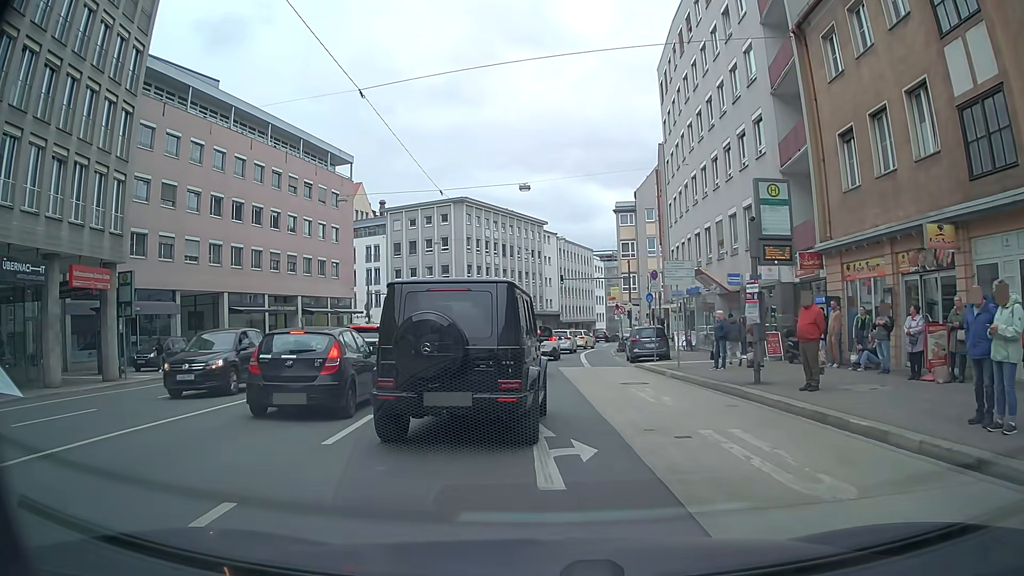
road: tertiary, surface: asphalt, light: Day
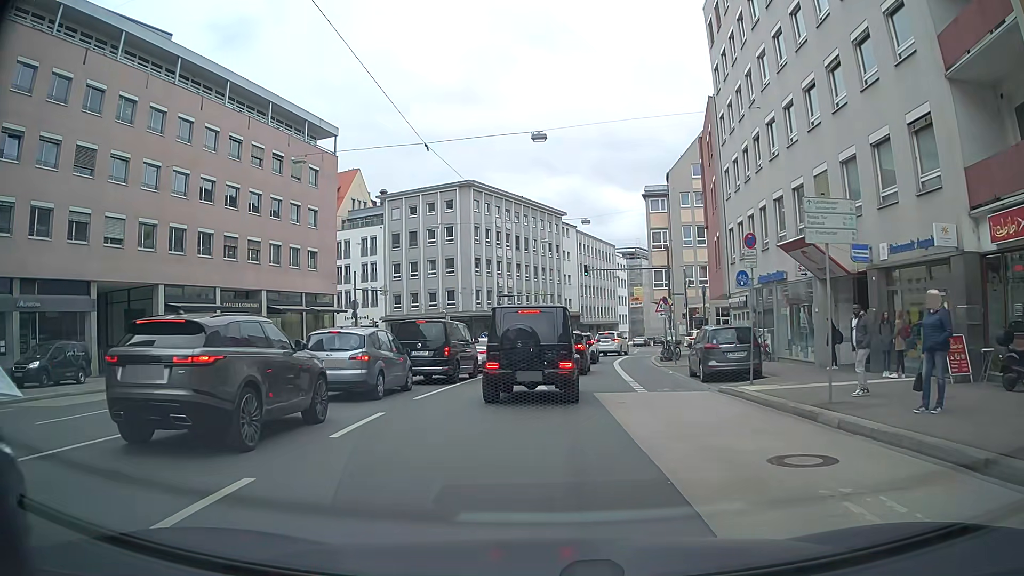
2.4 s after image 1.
(+0.1, +11.4) m; -2°
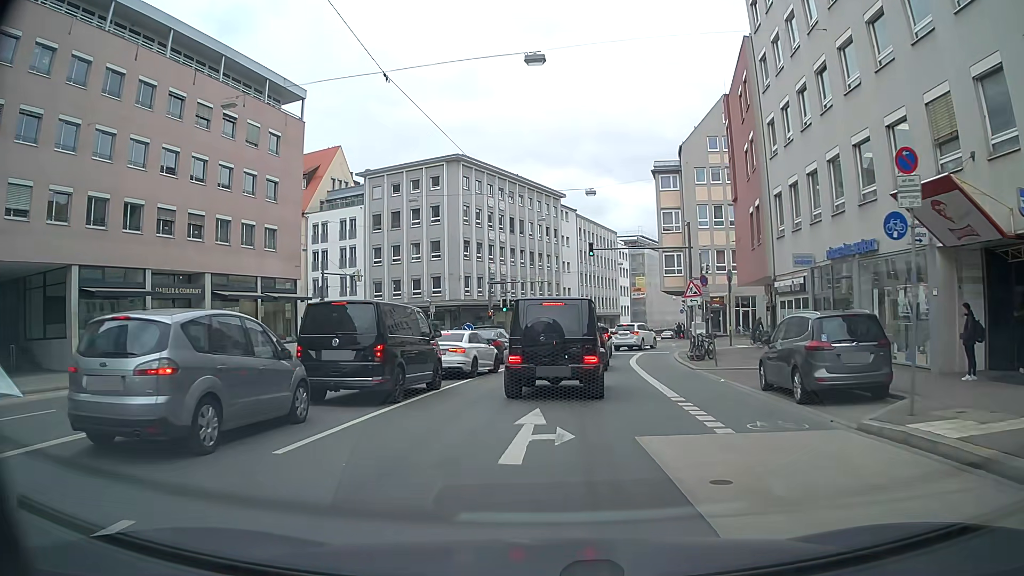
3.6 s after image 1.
(+0.1, +8.1) m; 0°
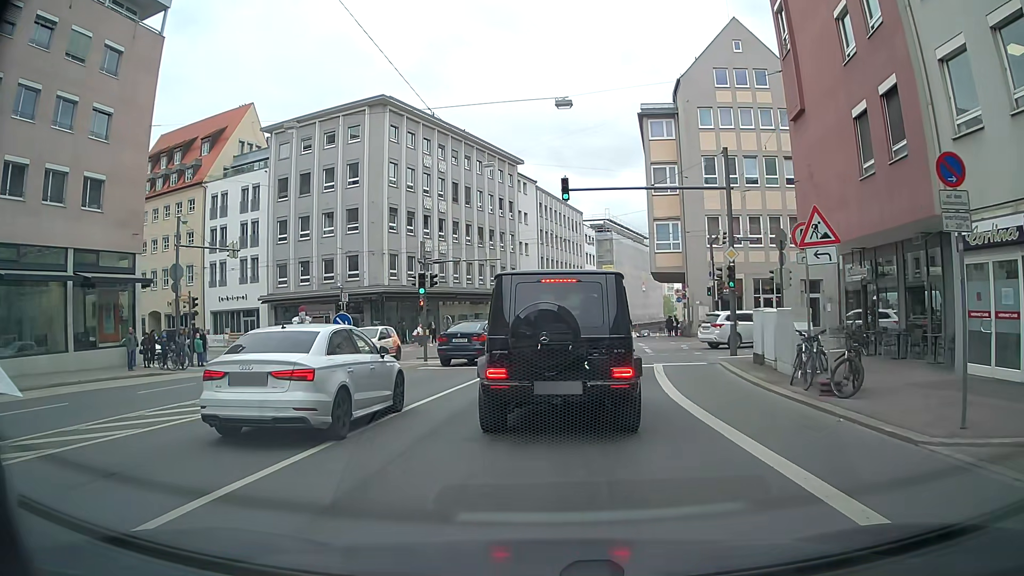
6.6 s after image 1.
(+0.5, +15.9) m; +4°
(0, +10) (0, +20) (+1, +30) (+3, +40) (+4, +50) (+6, +60) (+8, +69) (+10, +79) (+13, +89) (+16, +98) m
